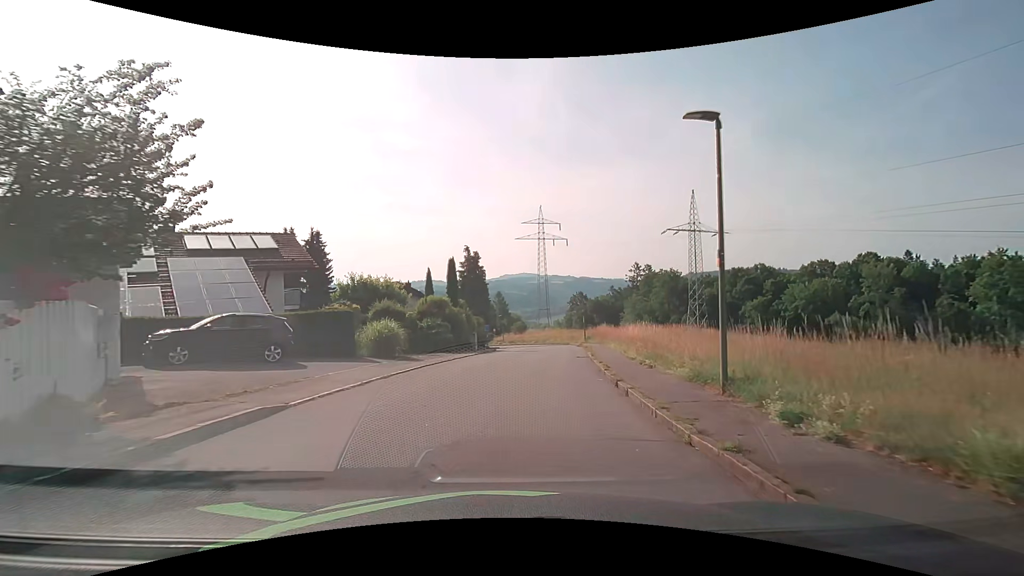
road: residential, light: Day
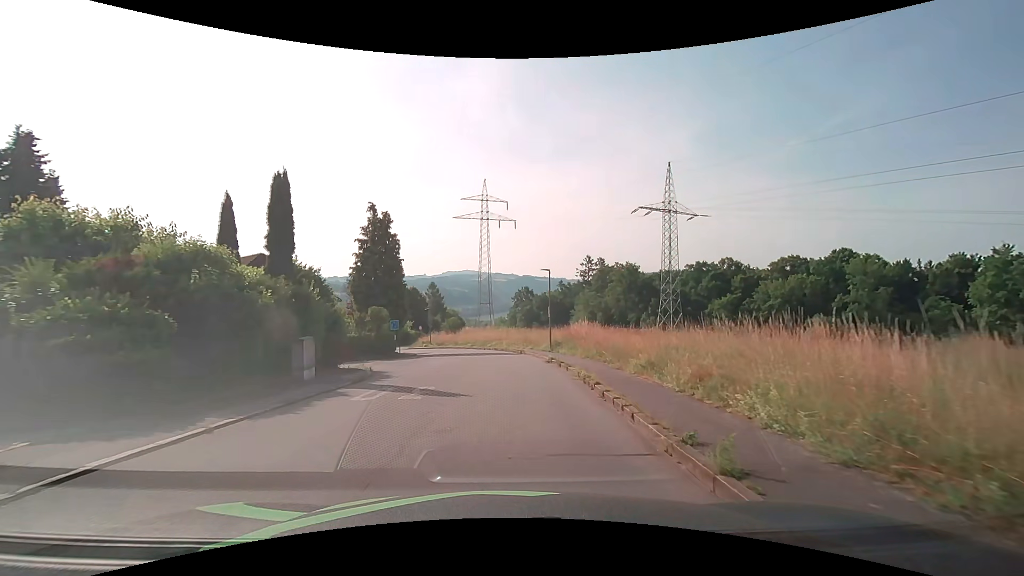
(+1.4, +20.3) m; +6°
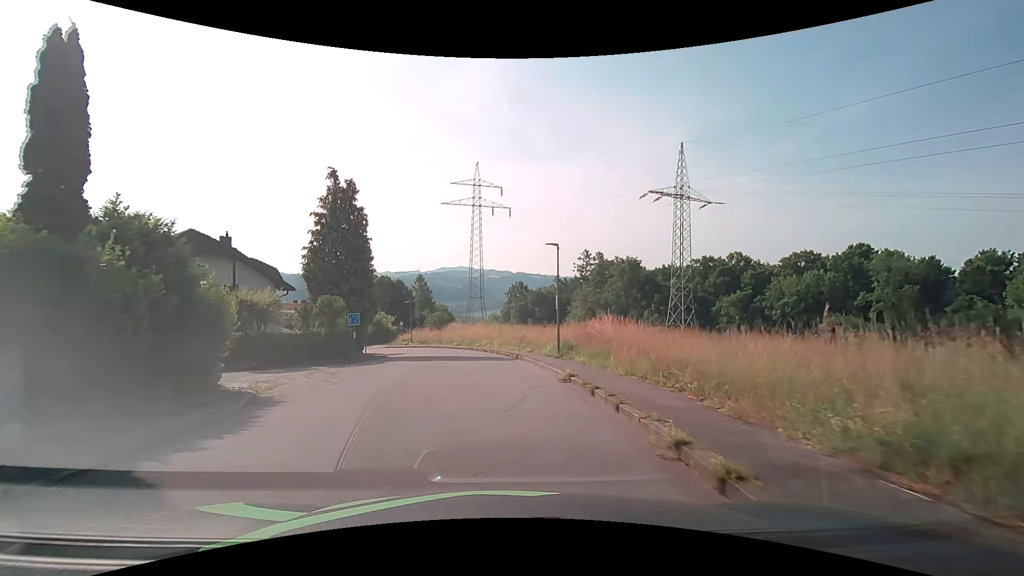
(+0.1, +8.4) m; +1°
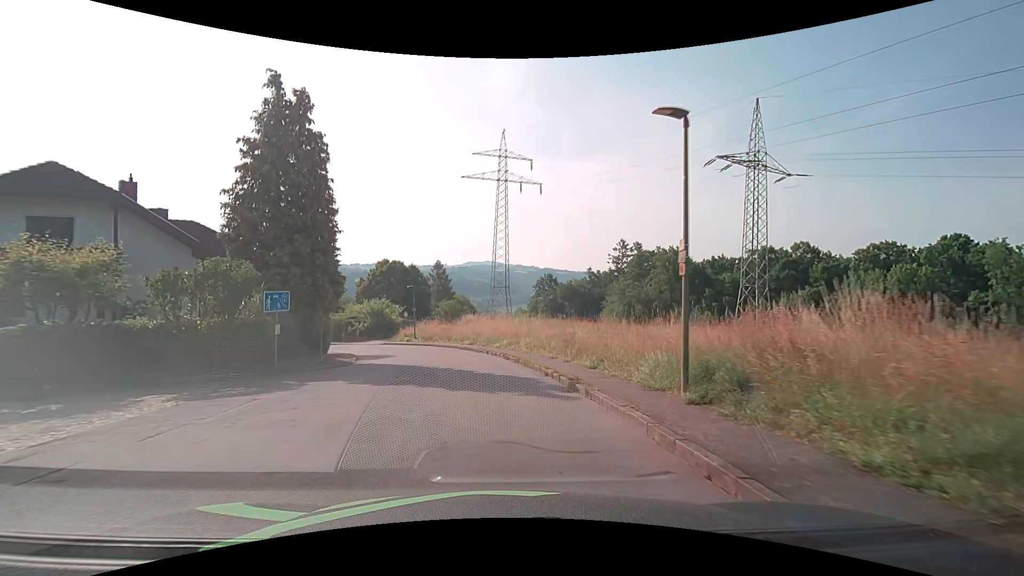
(-0.2, +13.1) m; -3°
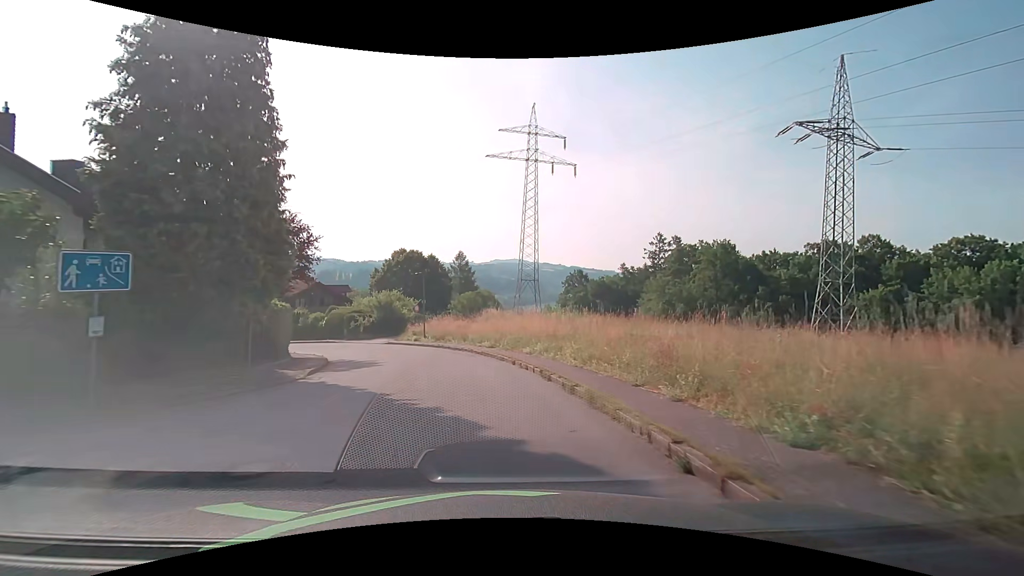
(-0.2, +8.7) m; -3°
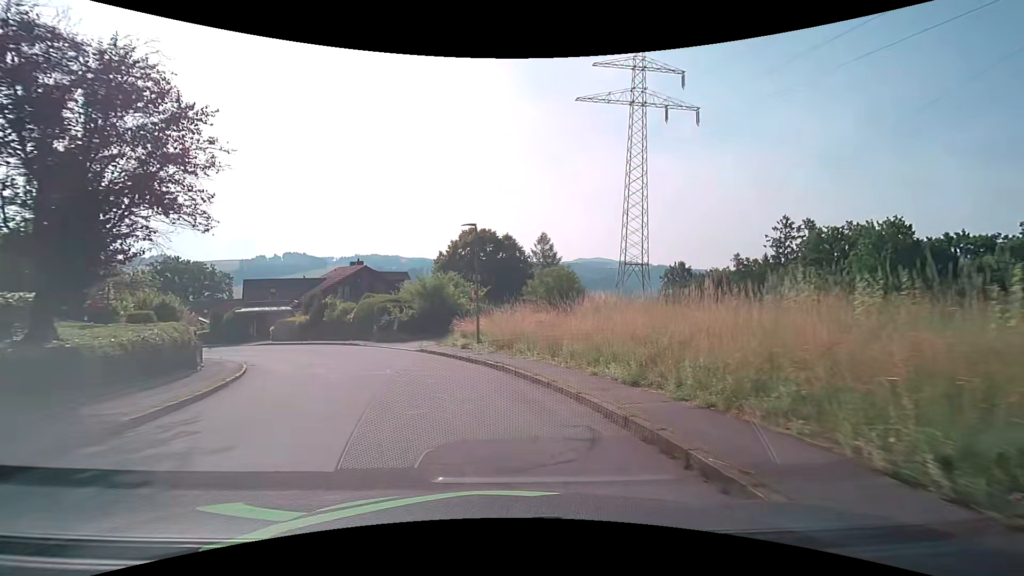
(-1.2, +16.8) m; -10°
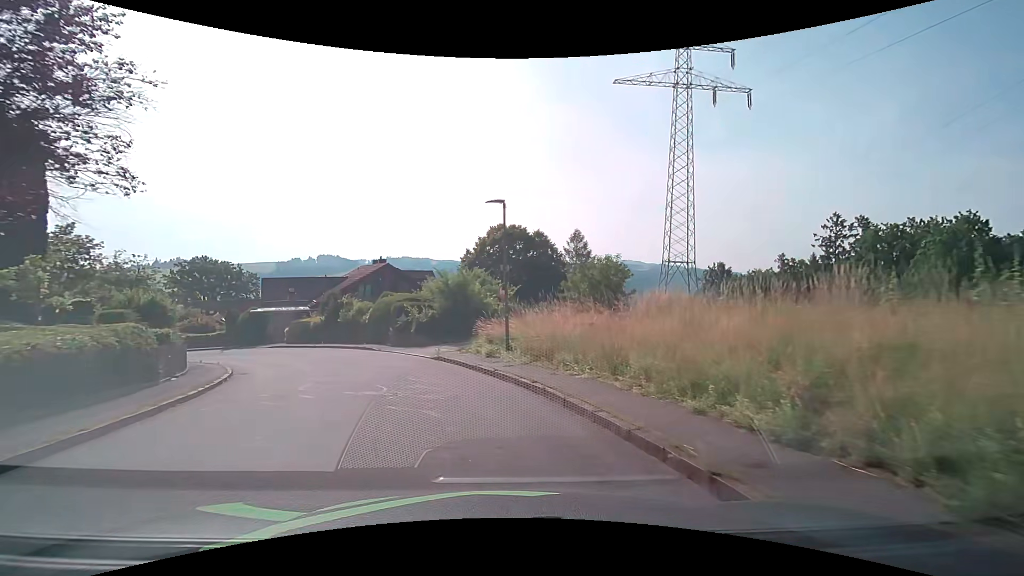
(-0.1, +4.1) m; -3°
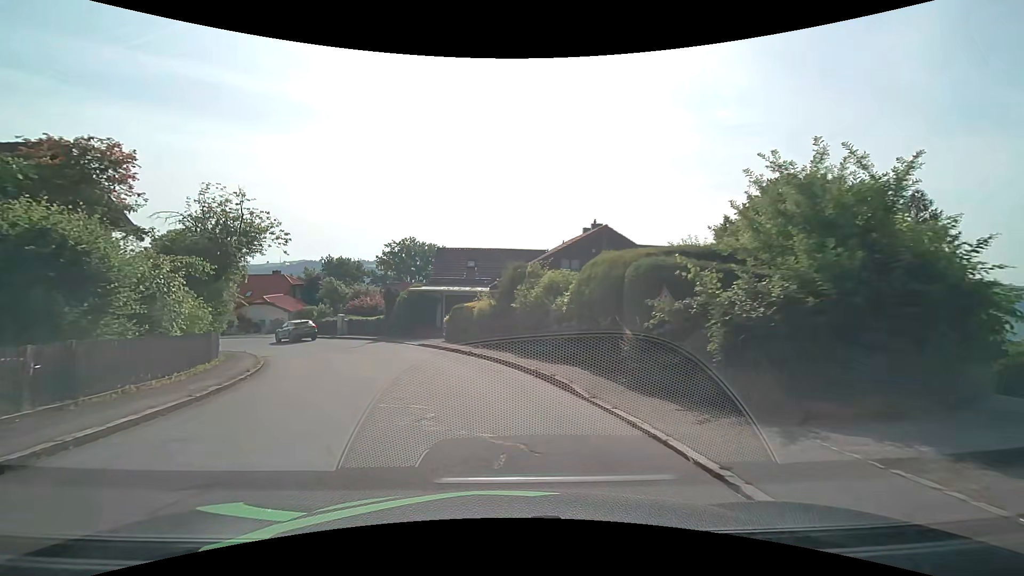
(-4.0, +18.7) m; -25°
(-1, +10) (-3, +20) (-8, +28) (-15, +35) (-22, +42) (-30, +49) (-39, +53) (-49, +55) (-59, +54) (-69, +52) m
